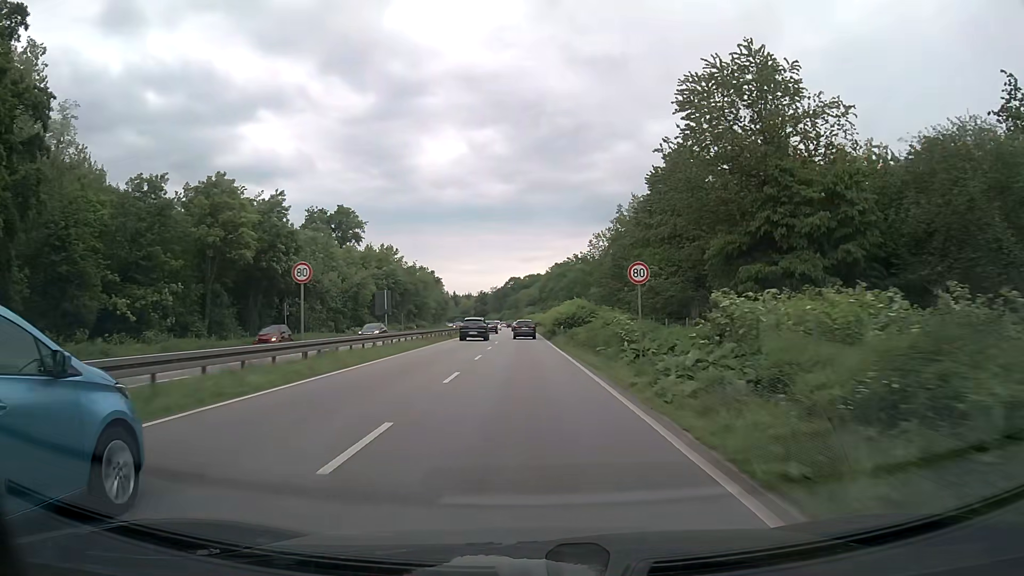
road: trunk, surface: asphalt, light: Day
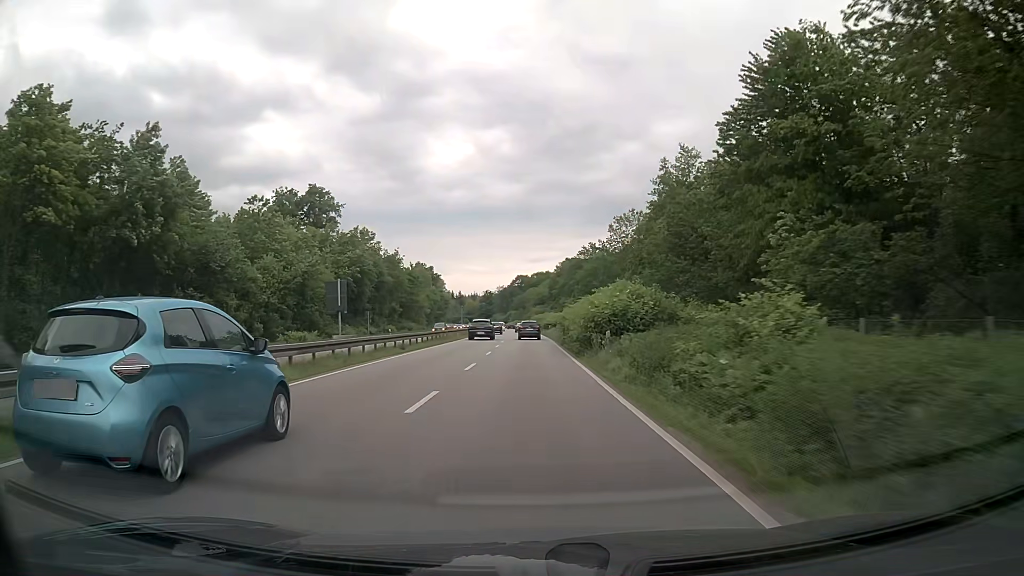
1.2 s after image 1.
(-0.2, +23.1) m; -1°
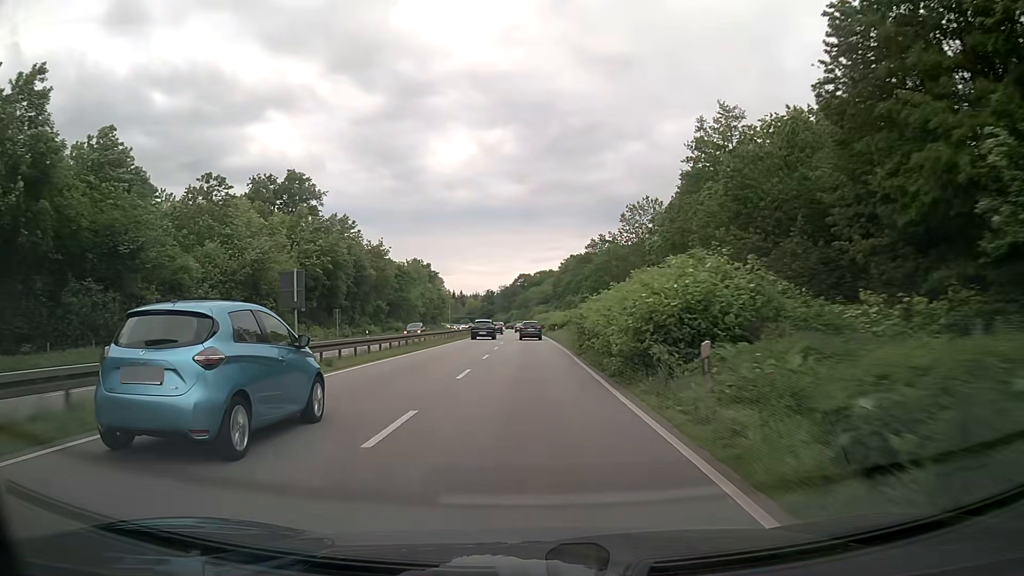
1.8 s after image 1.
(0.0, +11.9) m; 0°
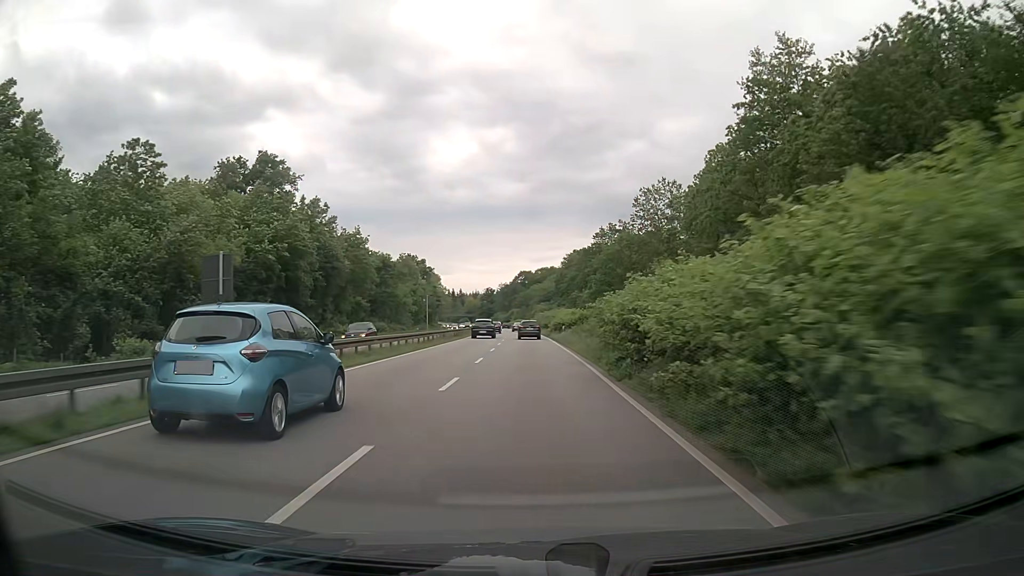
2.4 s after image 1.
(0.0, +12.2) m; 0°
